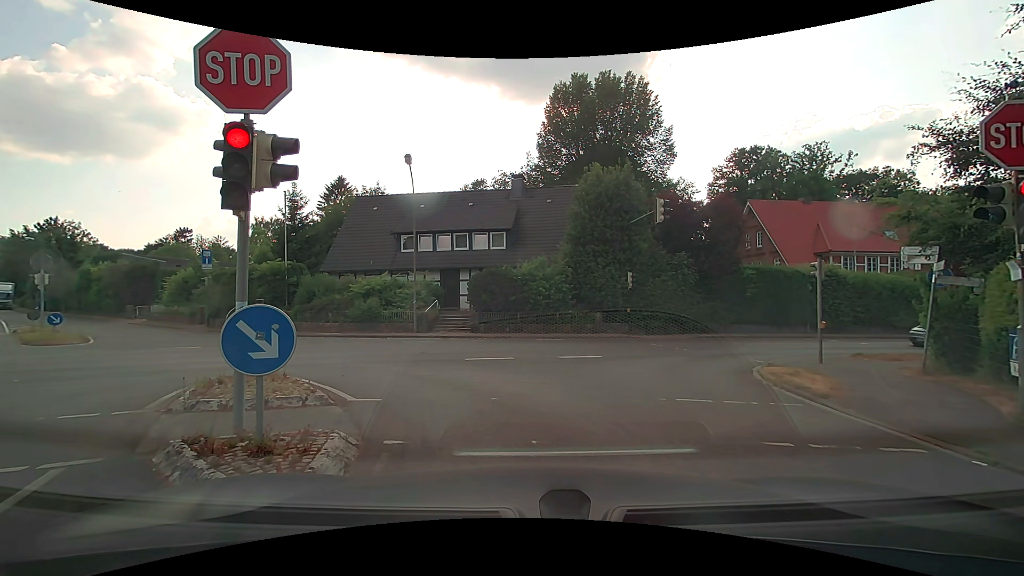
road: residential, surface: asphalt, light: Day
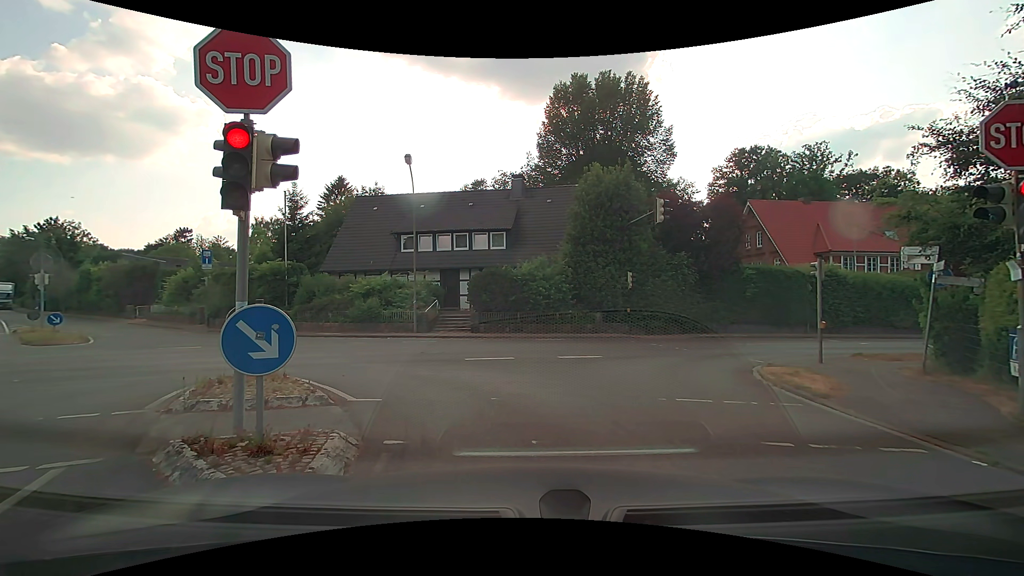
(0.0, 0.0) m; 0°
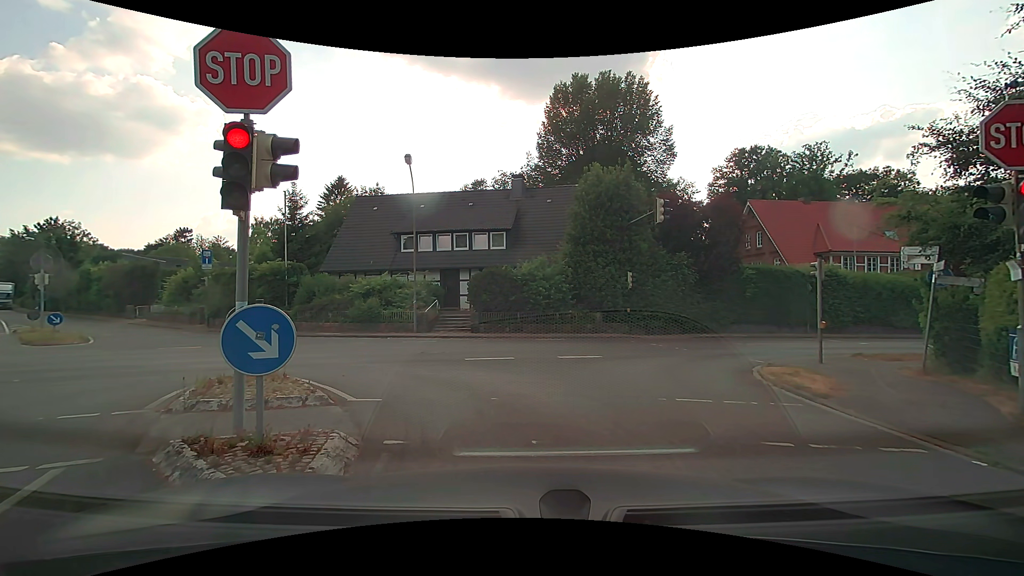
(0.0, 0.0) m; 0°
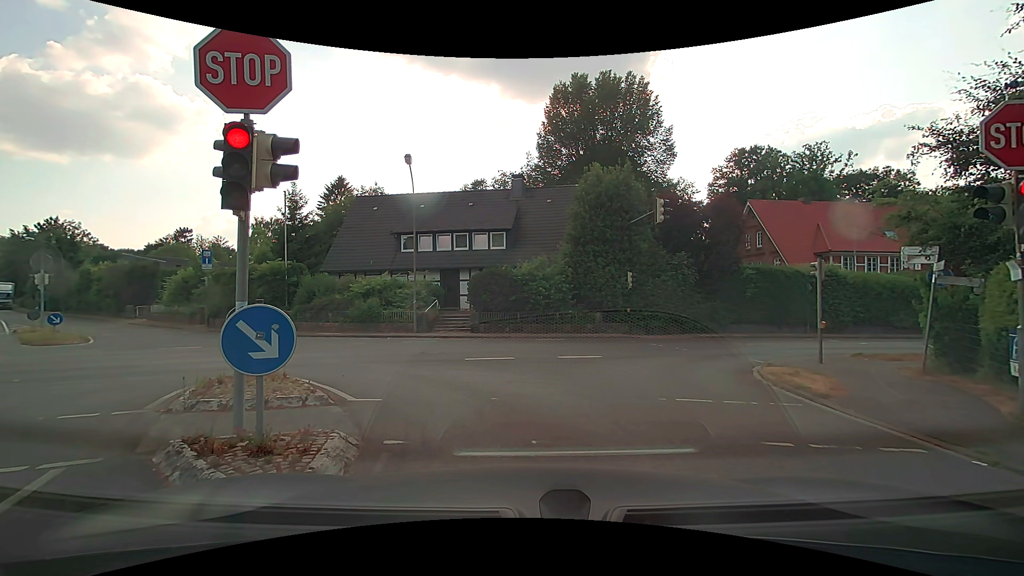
(0.0, 0.0) m; 0°
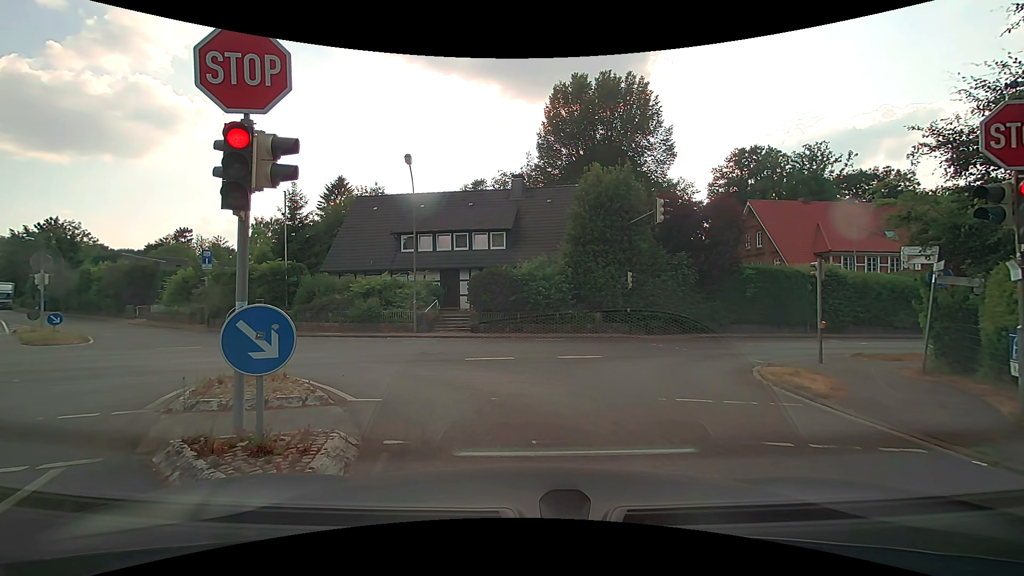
(0.0, 0.0) m; 0°
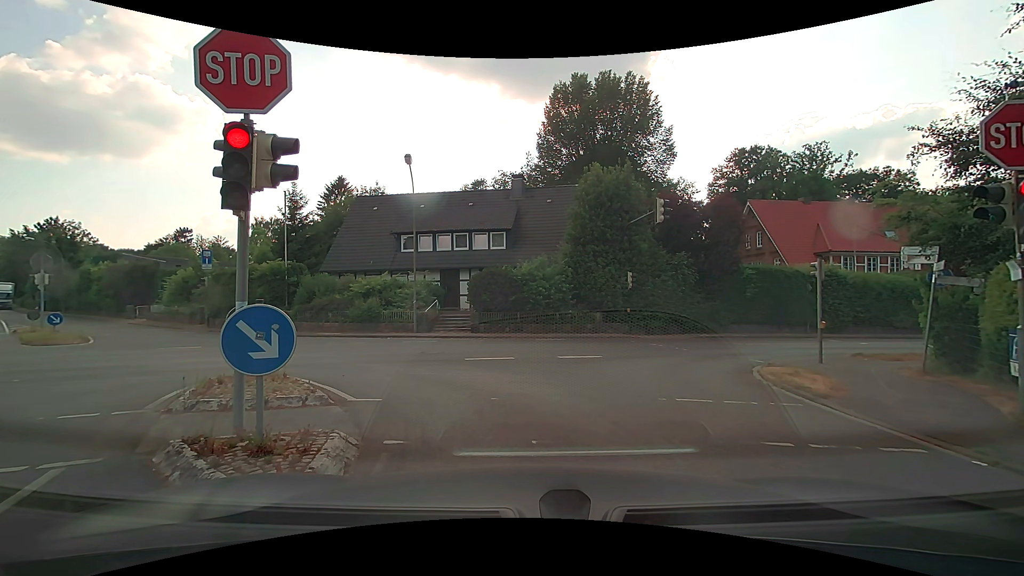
(0.0, 0.0) m; 0°
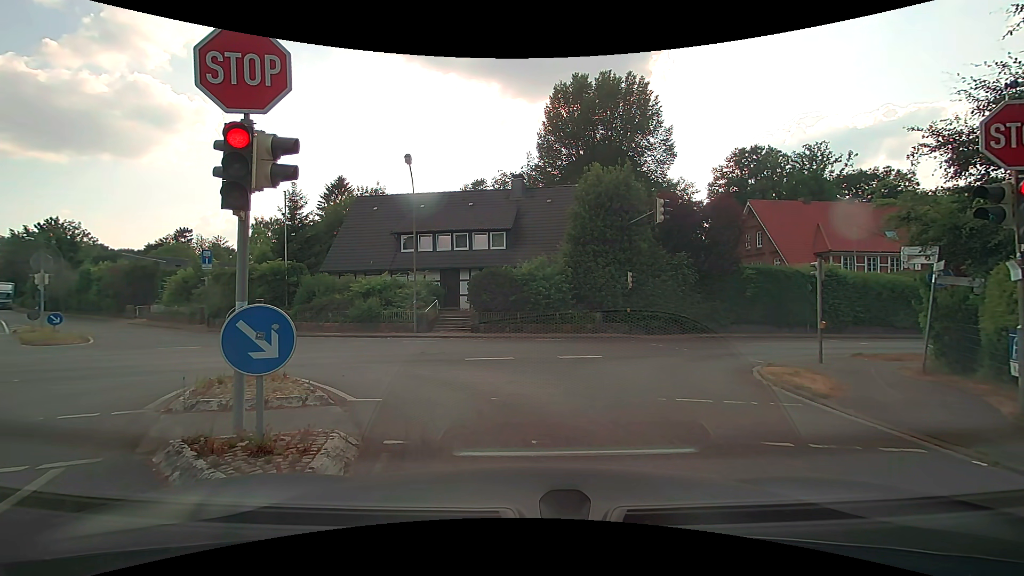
(0.0, 0.0) m; 0°
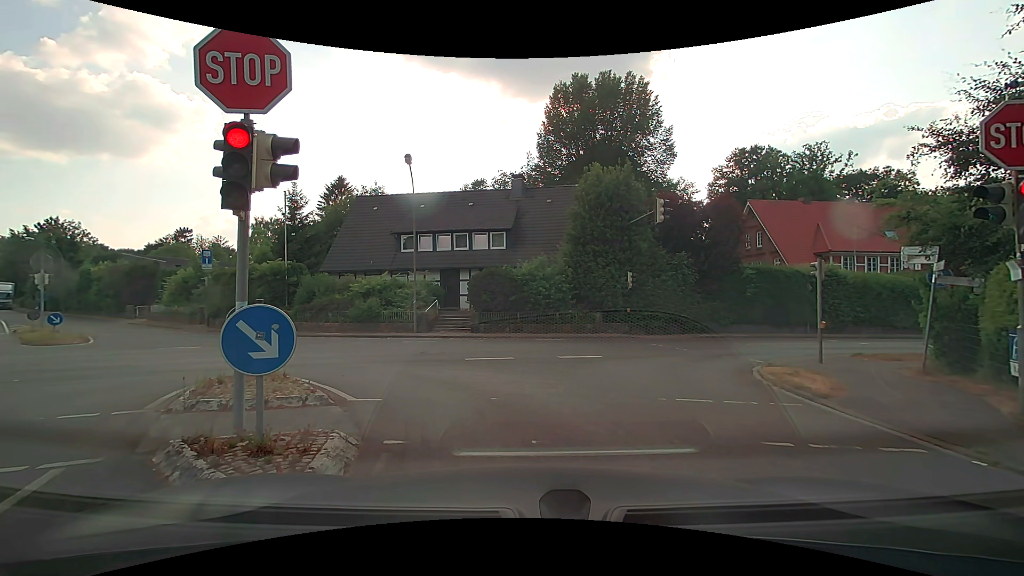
(0.0, 0.0) m; 0°
(-1, +10) (-9, +16) (-19, +16) (-28, +13) (-38, +9) (-47, +6) (-56, +2) (-66, -1) (-75, -5) (-85, -8) m
